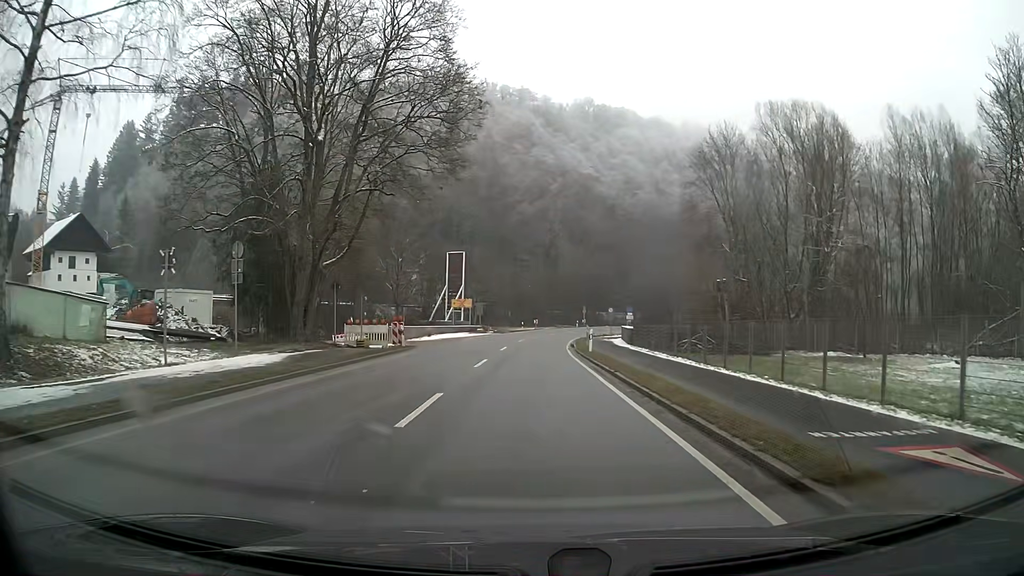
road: primary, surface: asphalt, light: Day
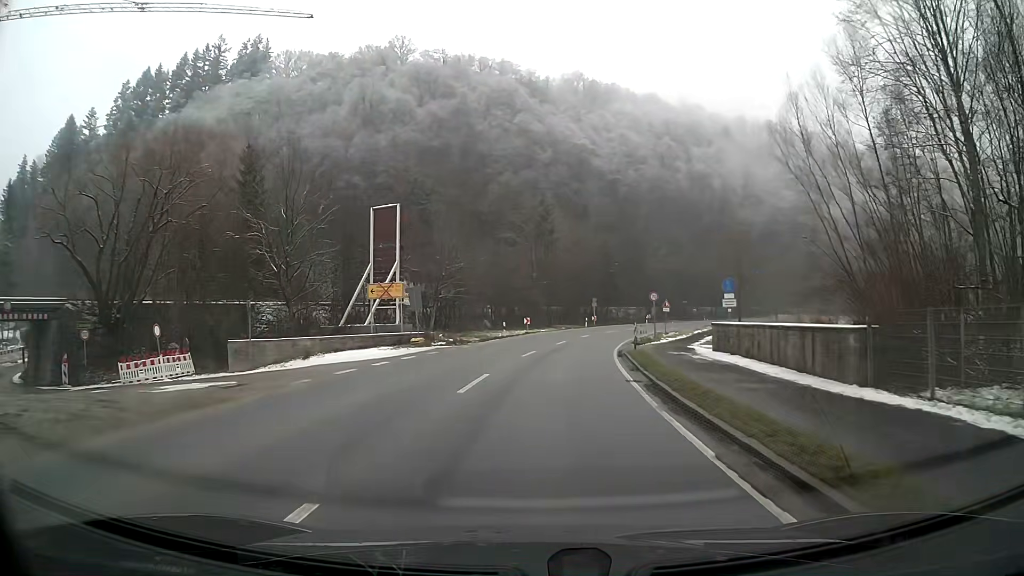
(+0.2, +32.2) m; +1°
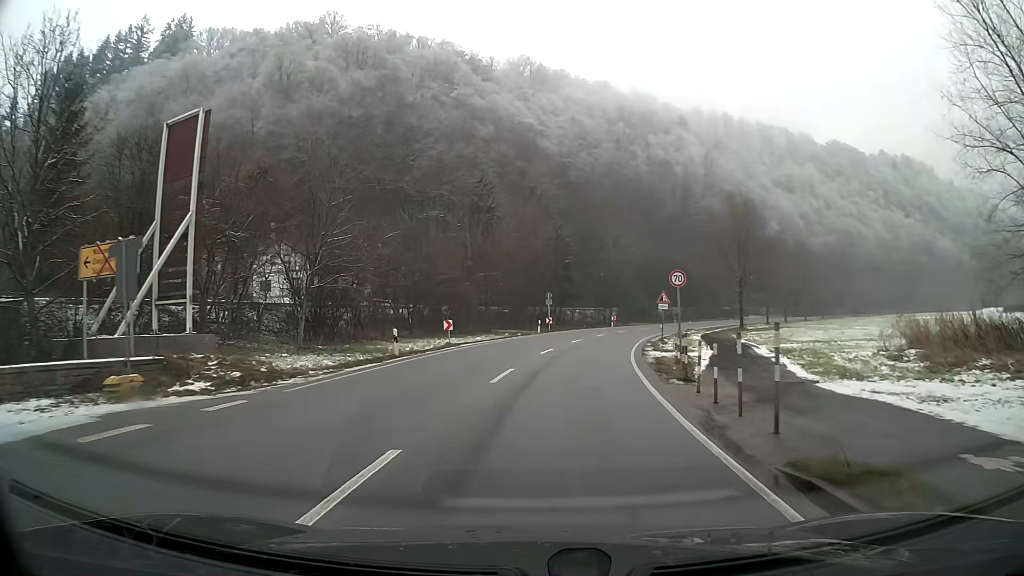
(+0.8, +21.3) m; +5°
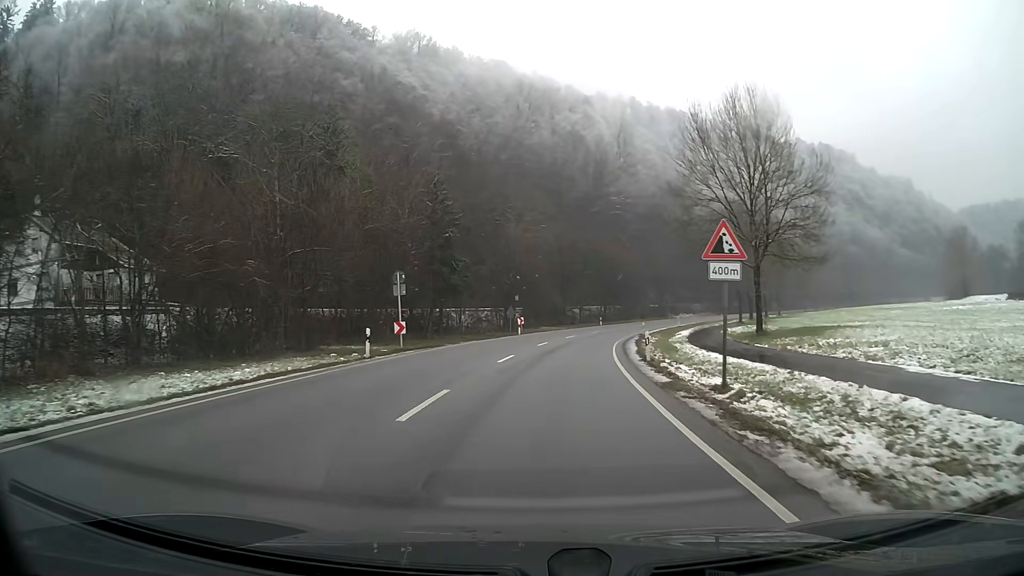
(+2.3, +29.4) m; +9°
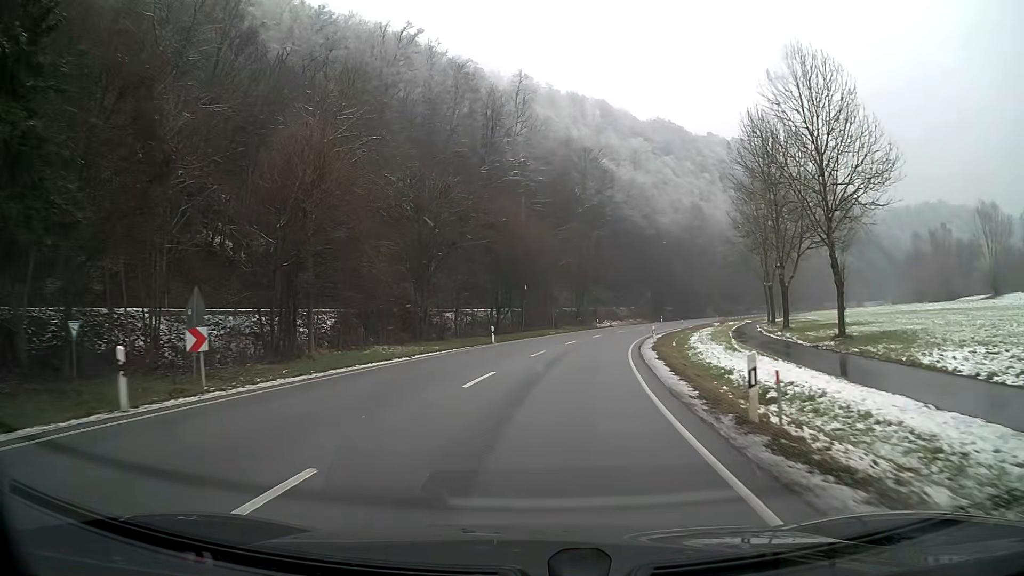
(+3.6, +42.2) m; +10°
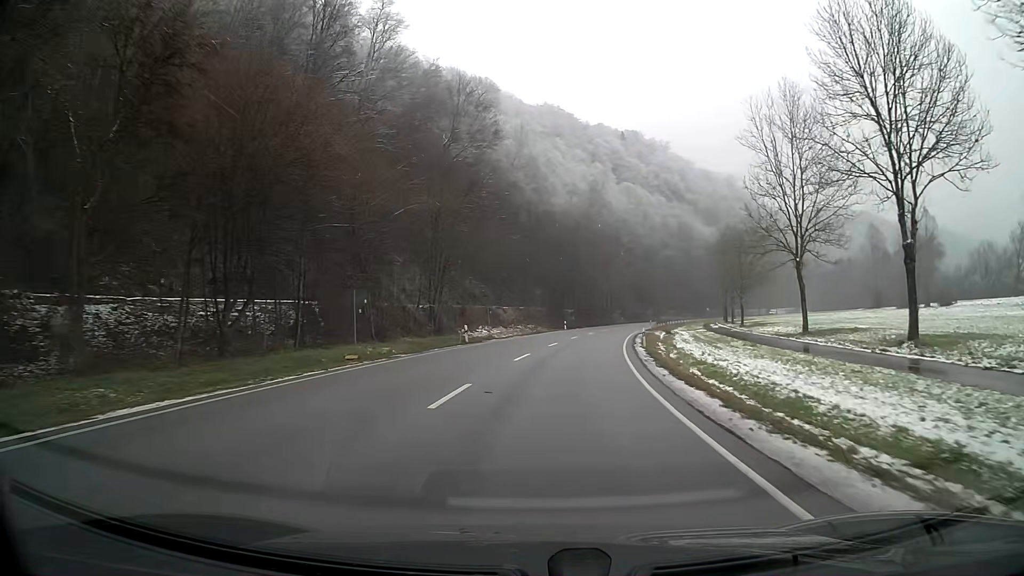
(+3.7, +38.7) m; +11°
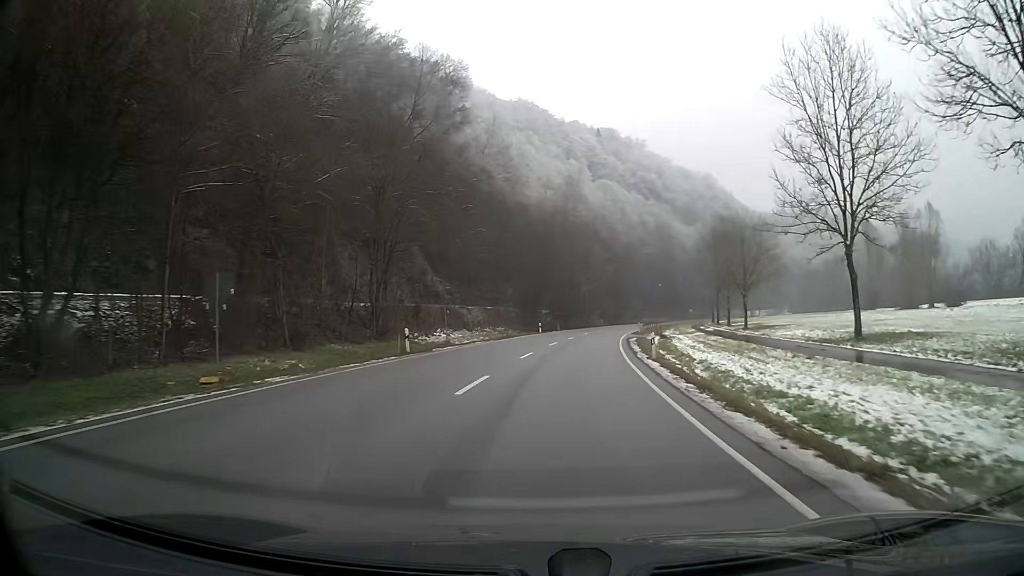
(+0.2, +10.1) m; +2°
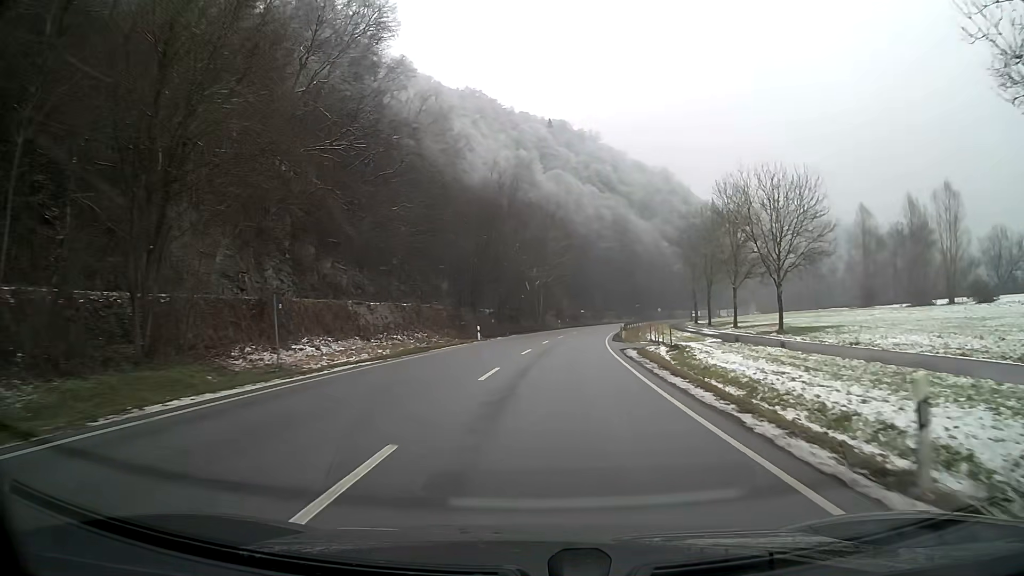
(+0.7, +20.4) m; +4°
